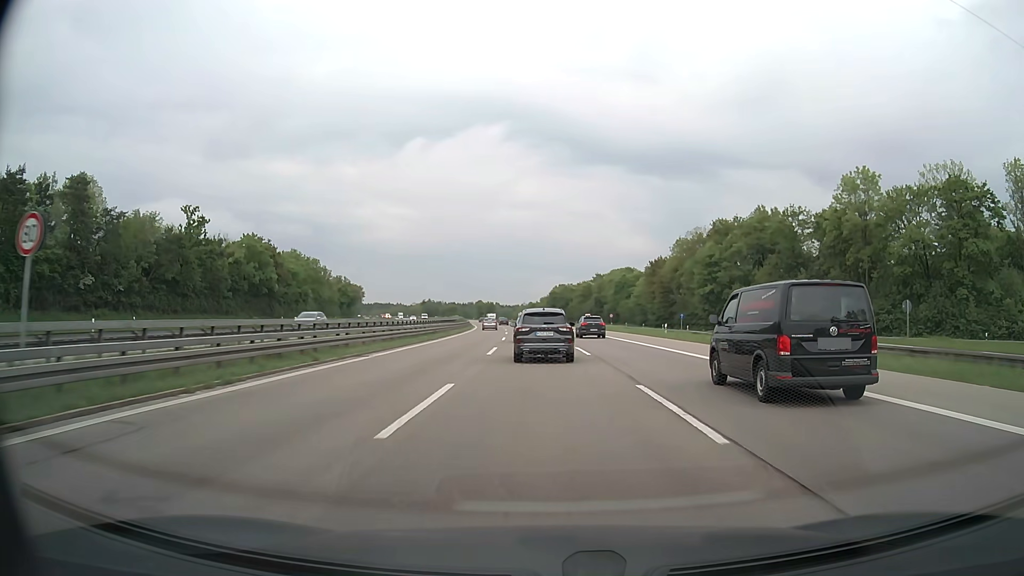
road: motorway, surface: asphalt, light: Day
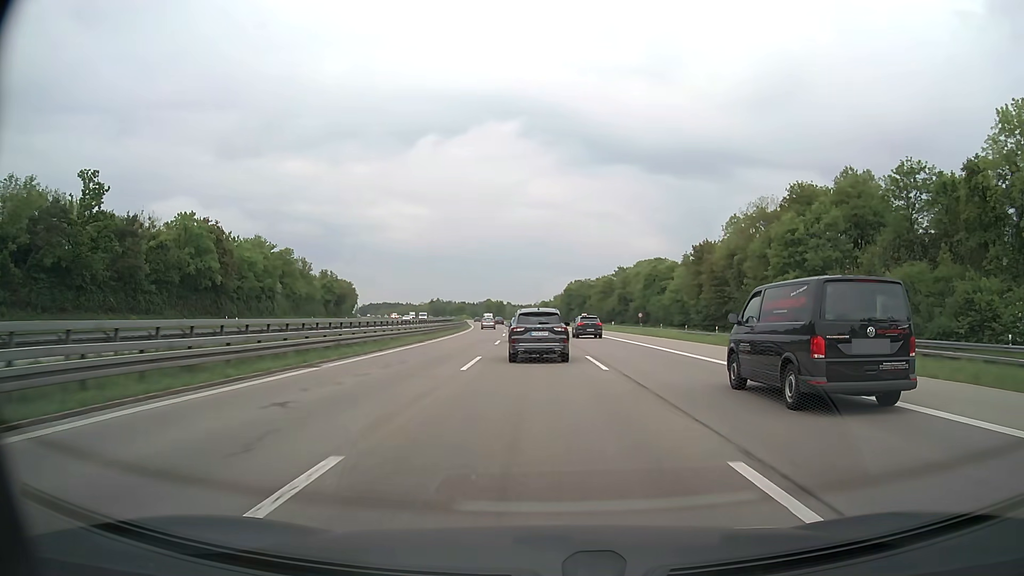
(-0.2, +25.5) m; -1°
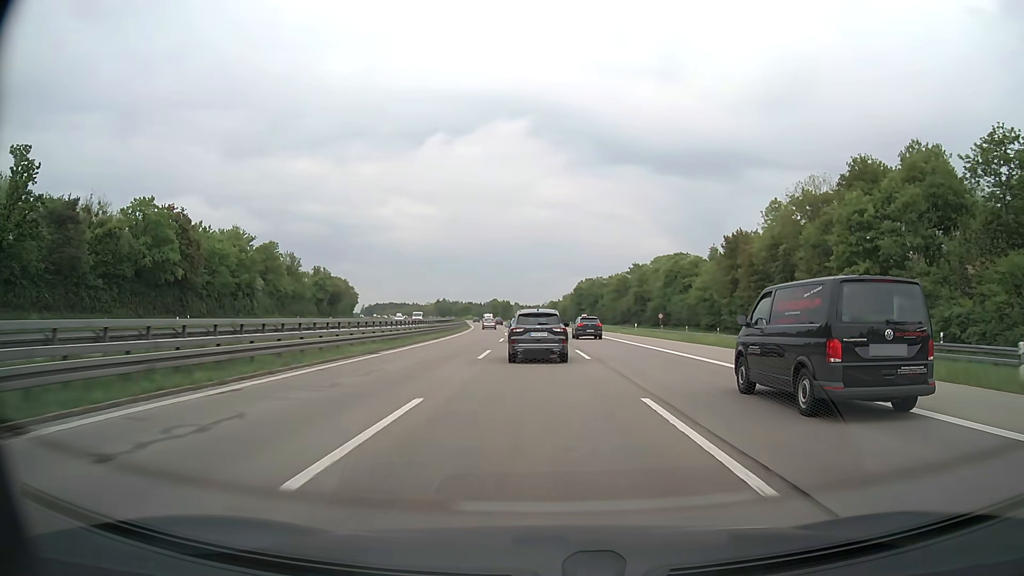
(-0.1, +12.7) m; -1°
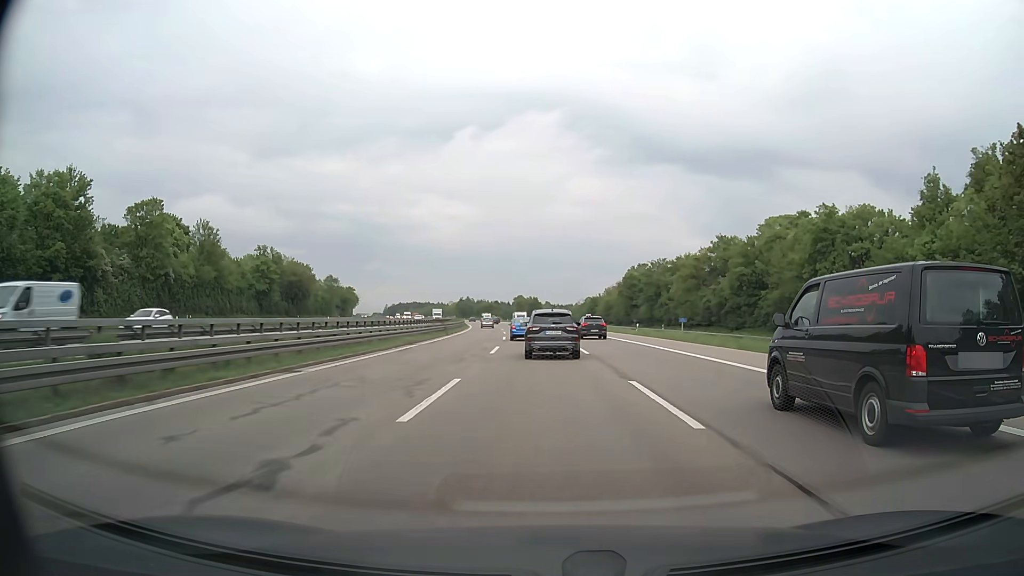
(-1.2, +51.0) m; -3°
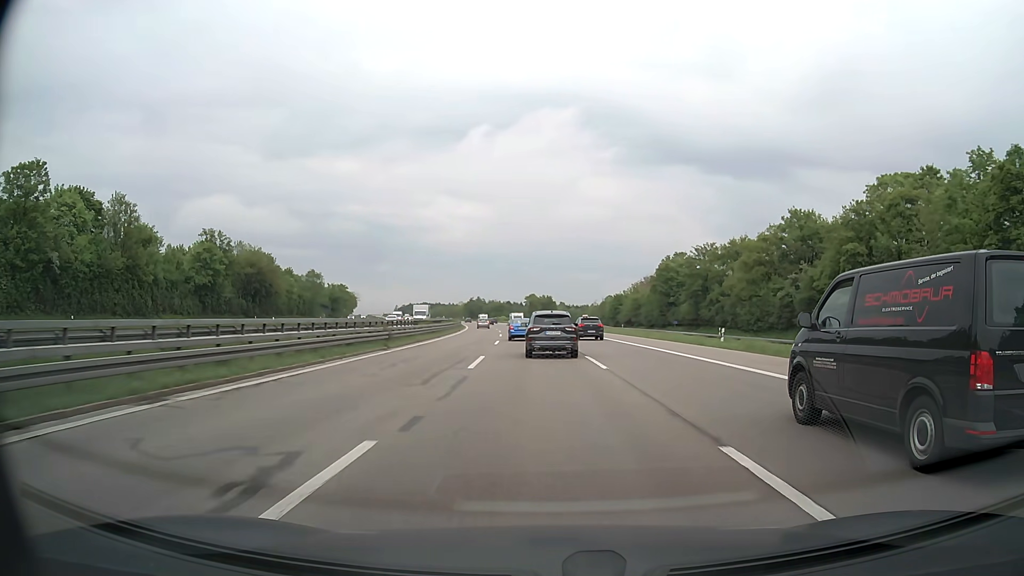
(-0.2, +25.6) m; -1°
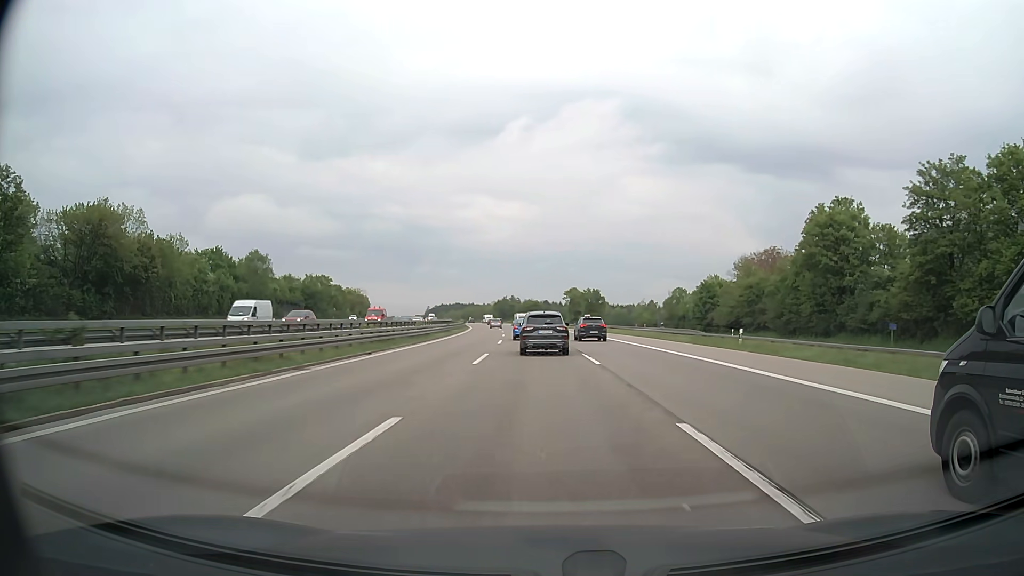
(-1.4, +52.5) m; -3°
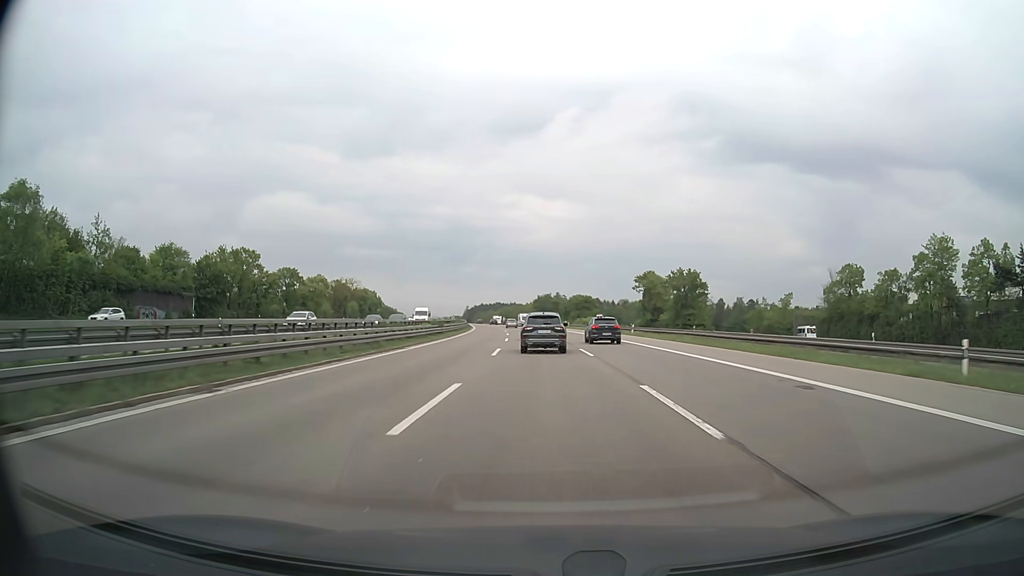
(-2.5, +67.1) m; -4°
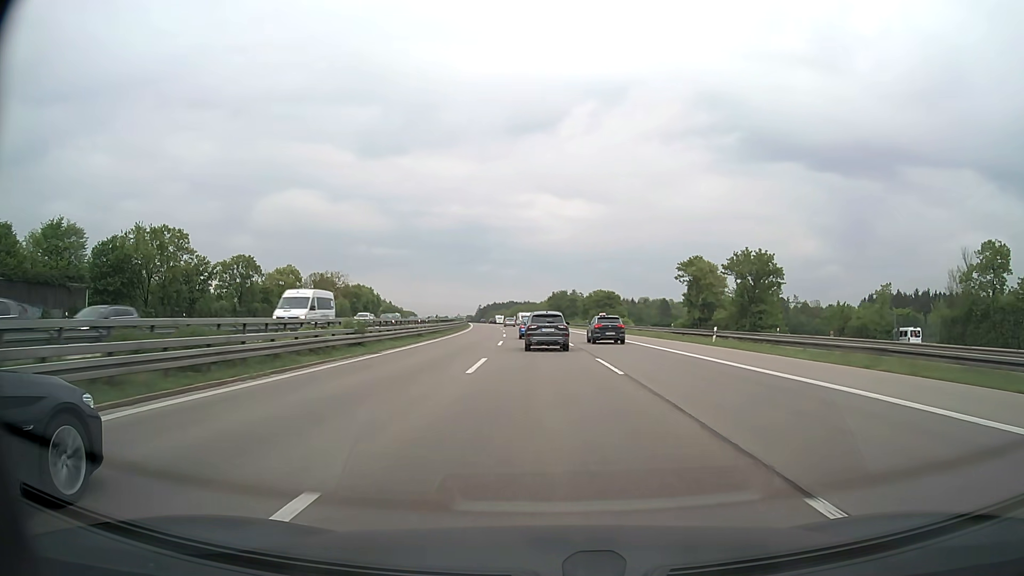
(-0.2, +27.0) m; -1°
